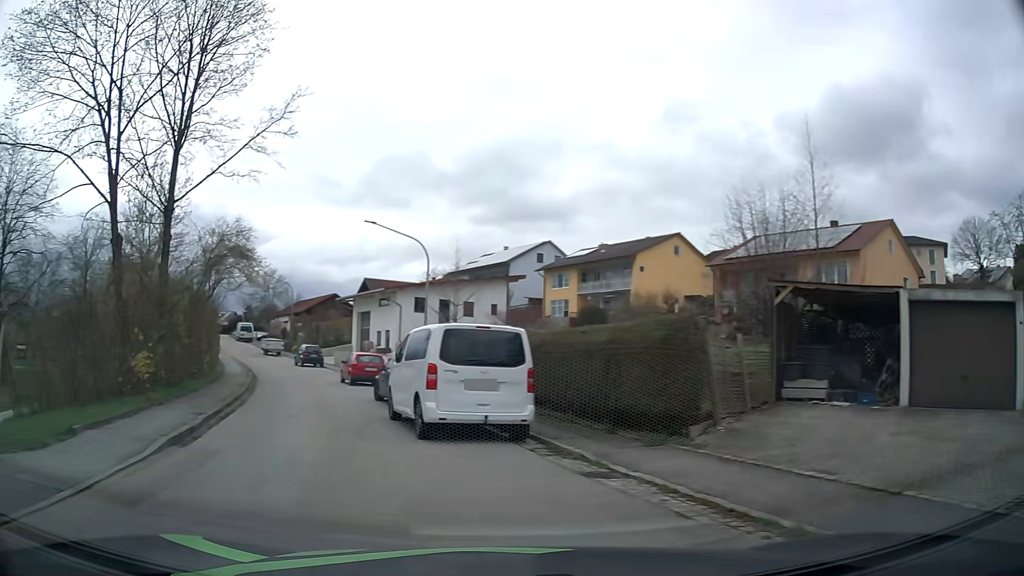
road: residential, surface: asphalt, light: Day
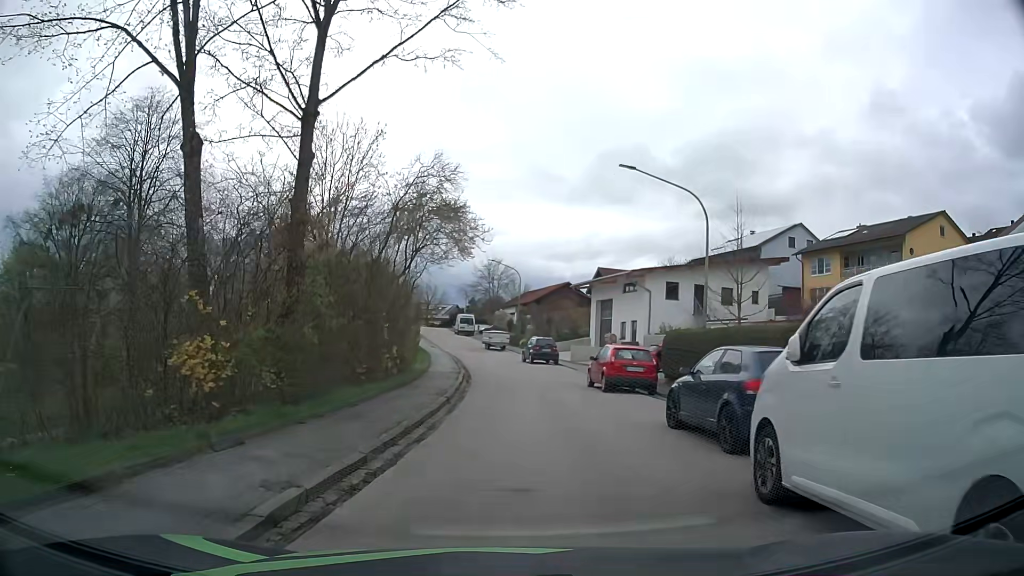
(-2.4, +8.6) m; -21°
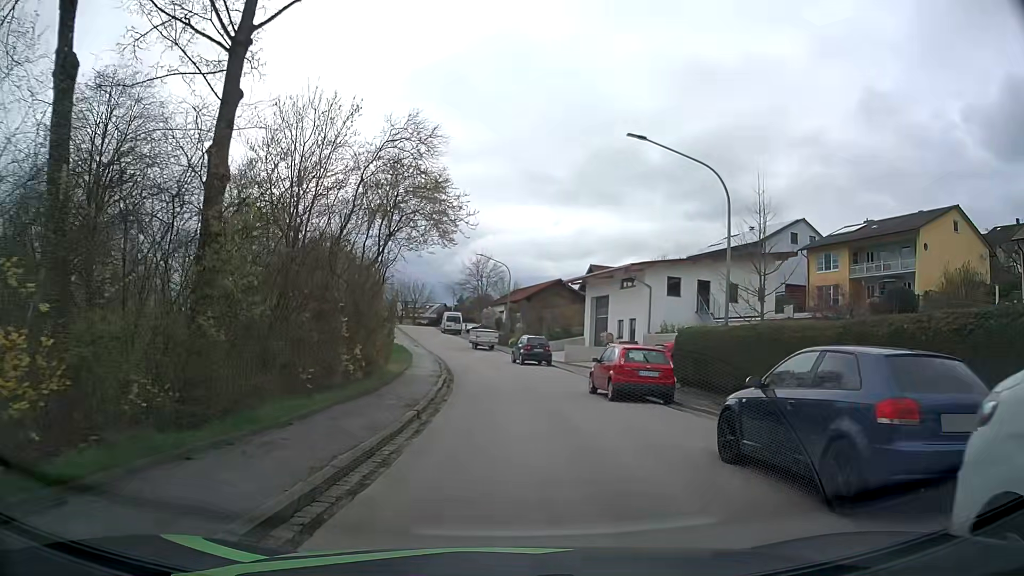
(0.0, +3.5) m; +1°
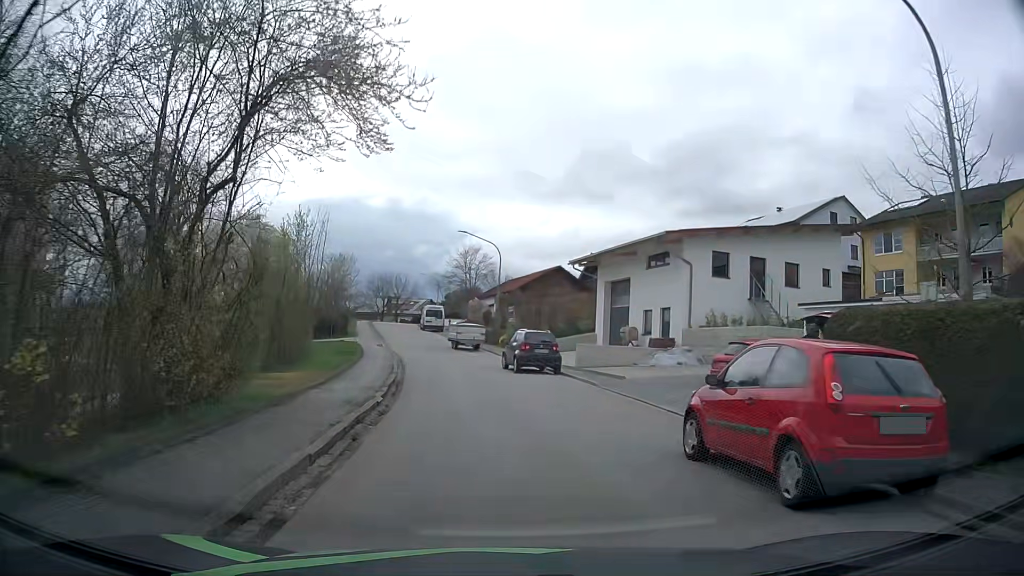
(+0.2, +11.6) m; +1°
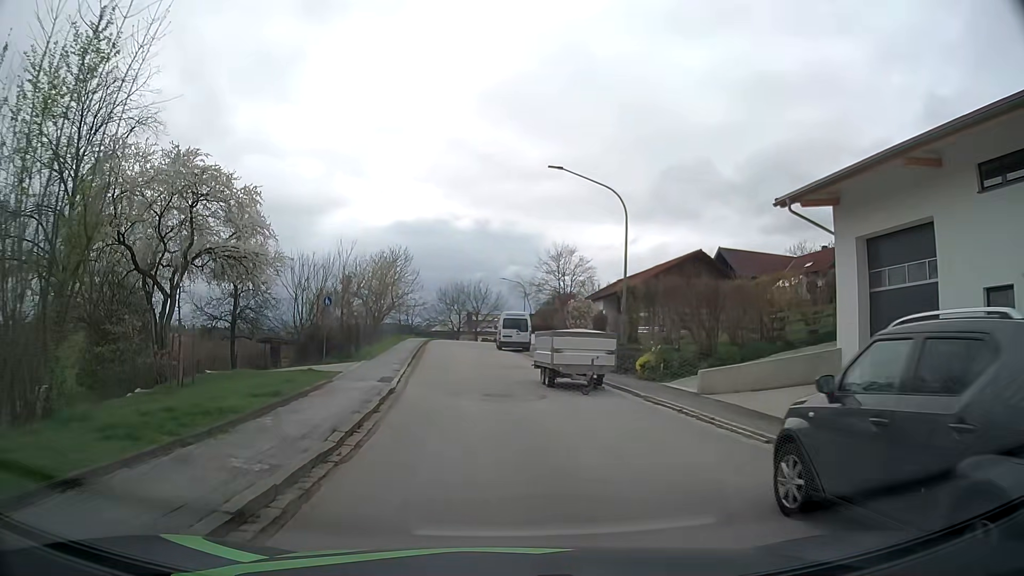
(-1.3, +21.7) m; -7°
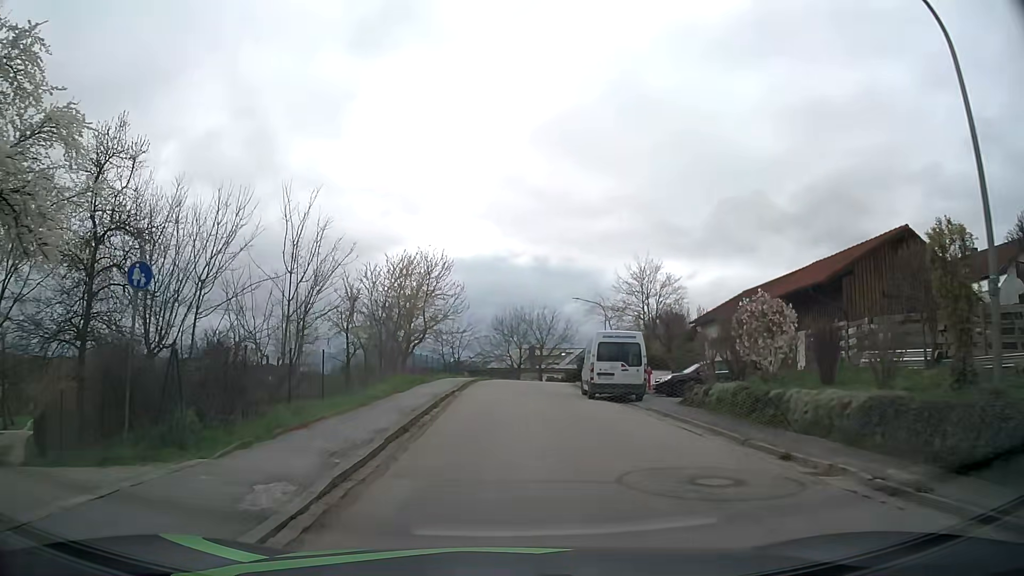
(-1.2, +18.4) m; -7°
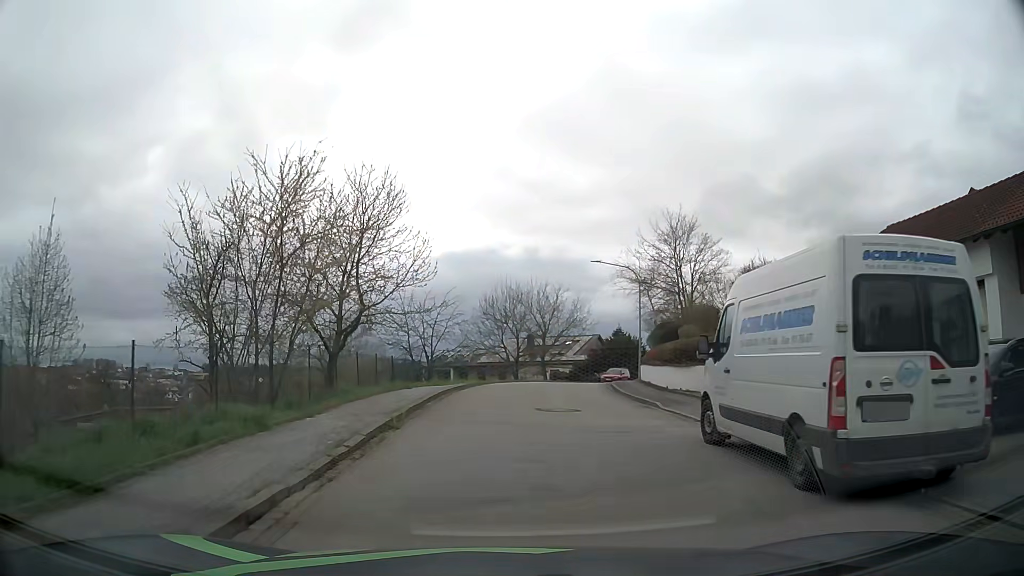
(+0.5, +18.2) m; +3°
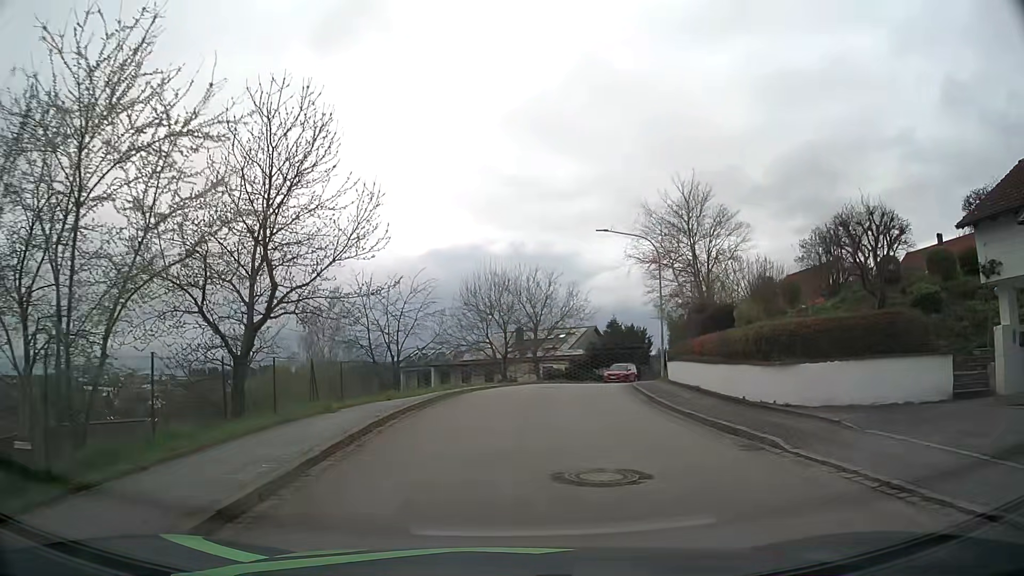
(0.0, +9.0) m; +1°
(0, +10) (+1, +20) (+3, +30) (+5, +40) (+9, +49) (+14, +58) (+19, +66) (+25, +74) (+32, +81) (+40, +87) m
